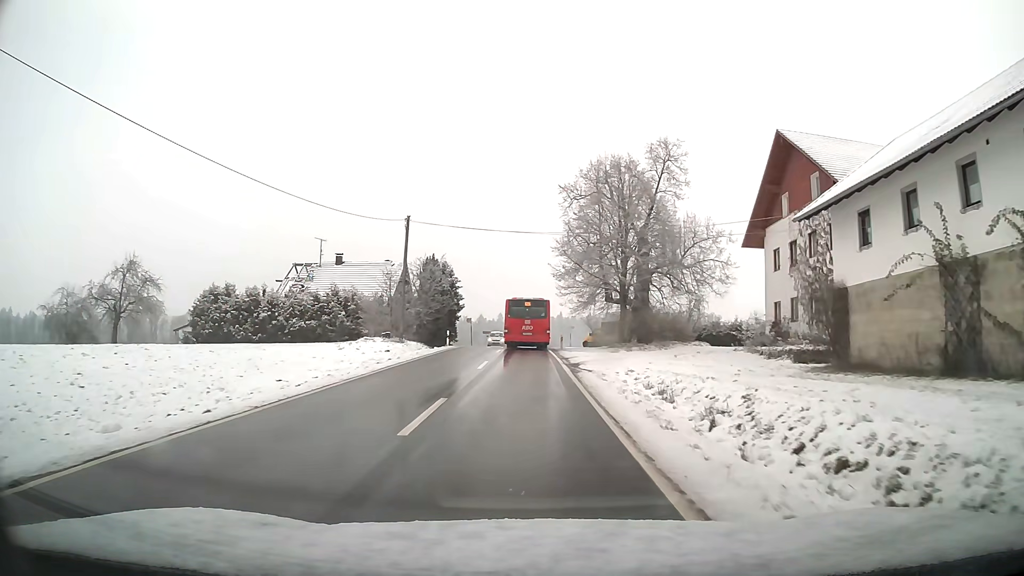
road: tertiary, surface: asphalt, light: Day
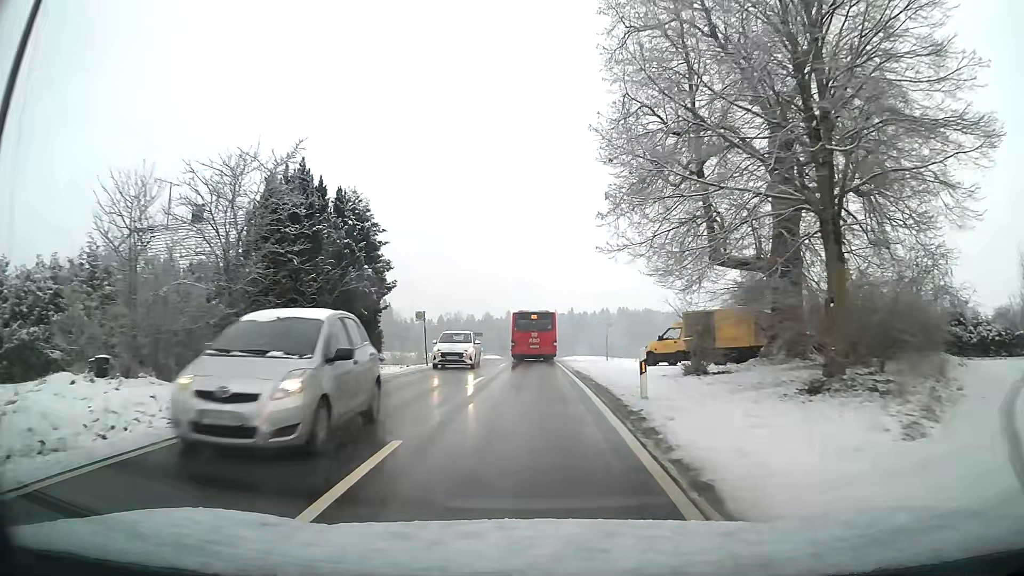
(-0.2, +28.4) m; -1°
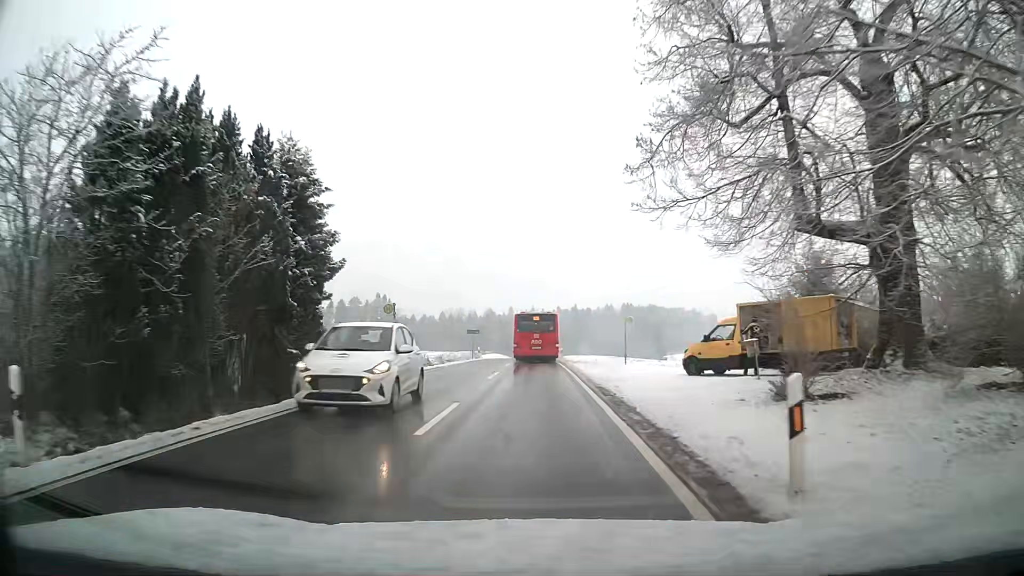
(0.0, +7.2) m; 0°
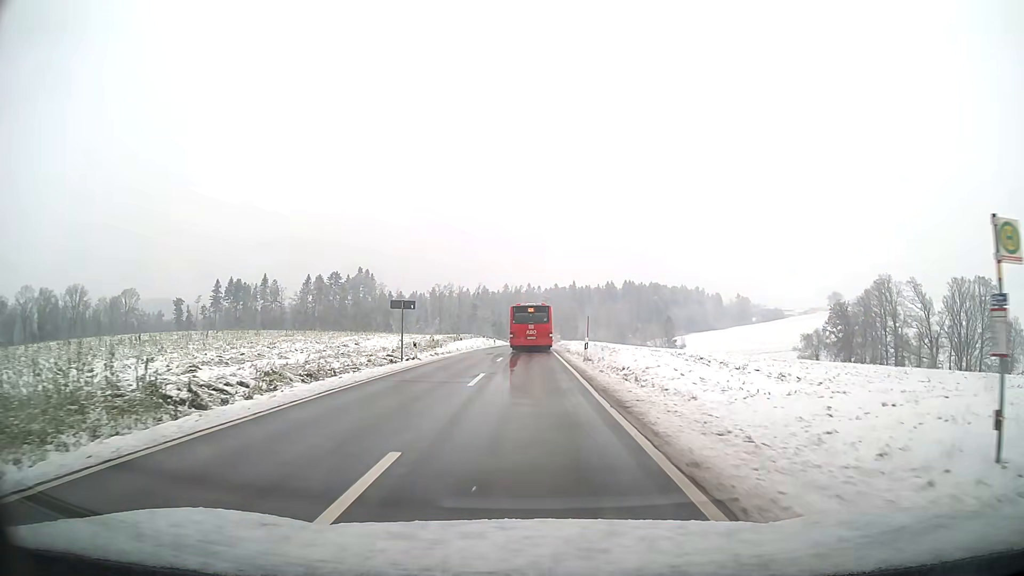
(+0.1, +29.4) m; 0°
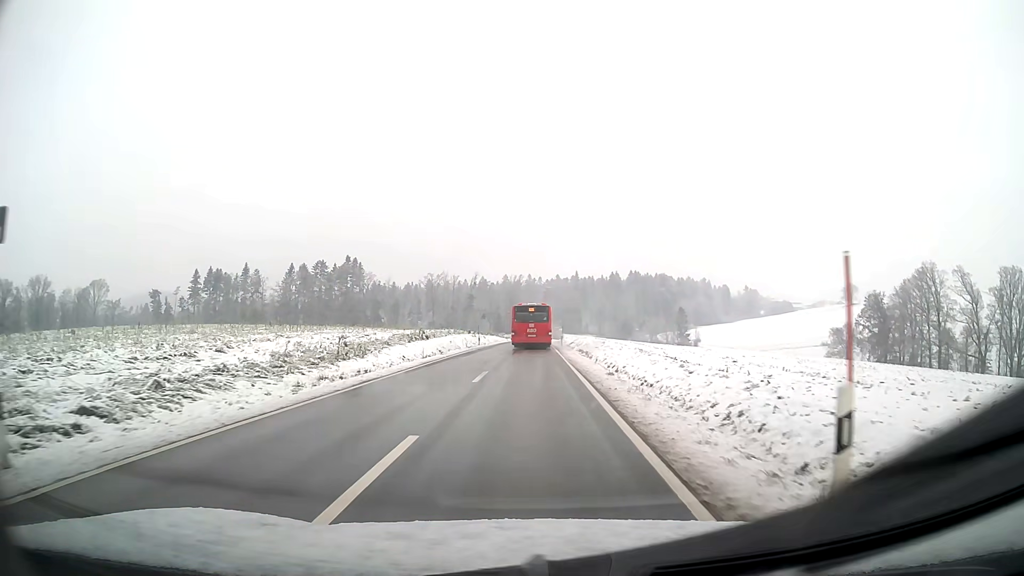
(0.0, +23.0) m; 0°
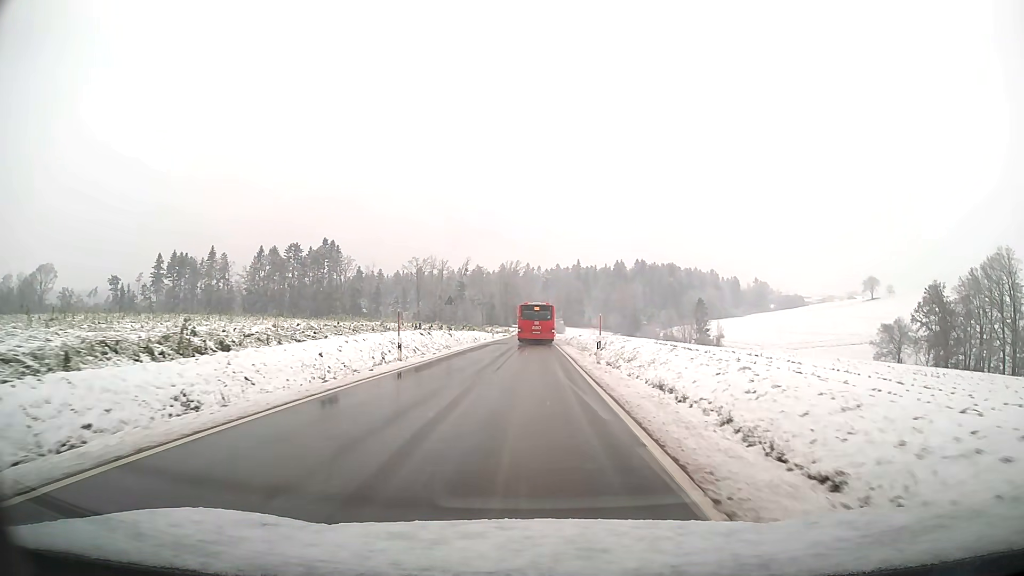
(+0.1, +32.6) m; 0°
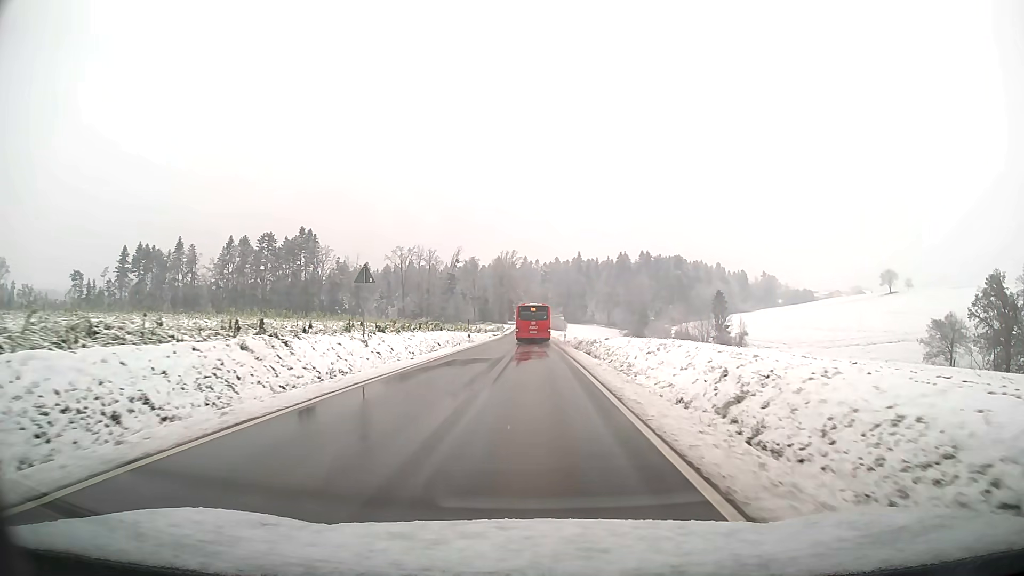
(0.0, +25.7) m; 0°
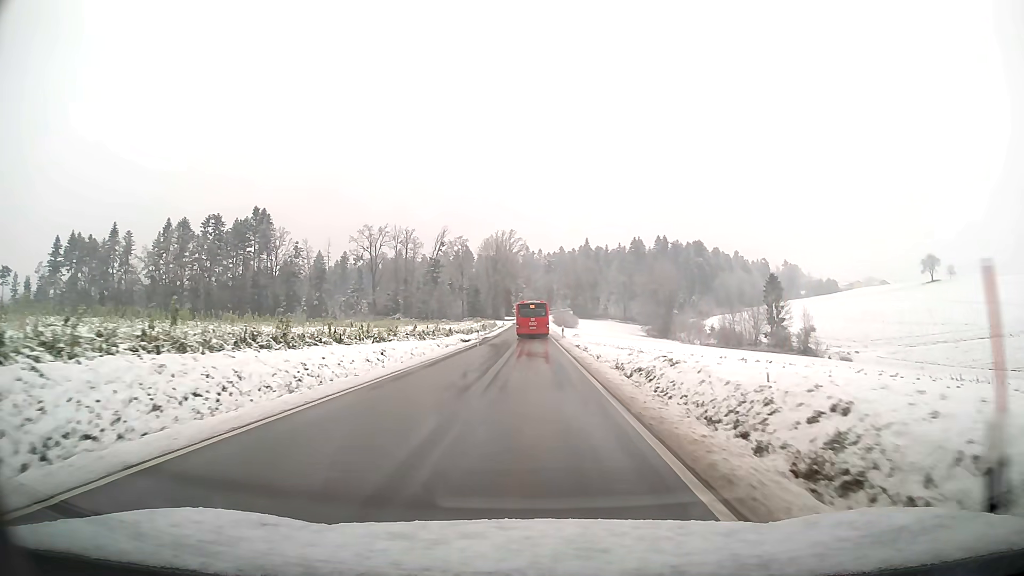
(0.0, +44.9) m; 0°
(0, +10) (0, +20) (0, +30) (0, +40) (0, +50) (0, +60) (0, +70) (0, +80) (0, +90) (0, +100) m
